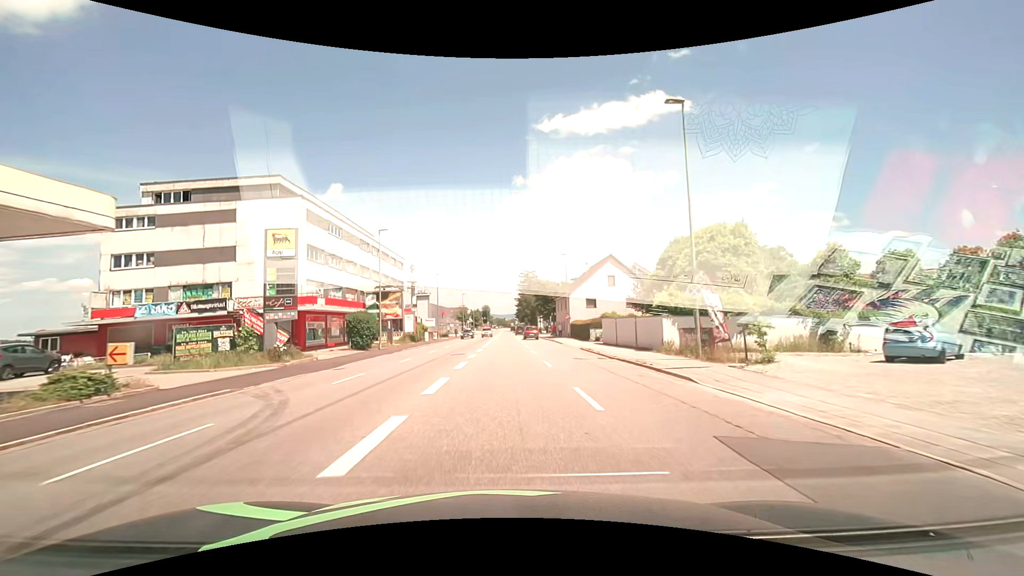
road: tertiary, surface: asphalt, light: Day
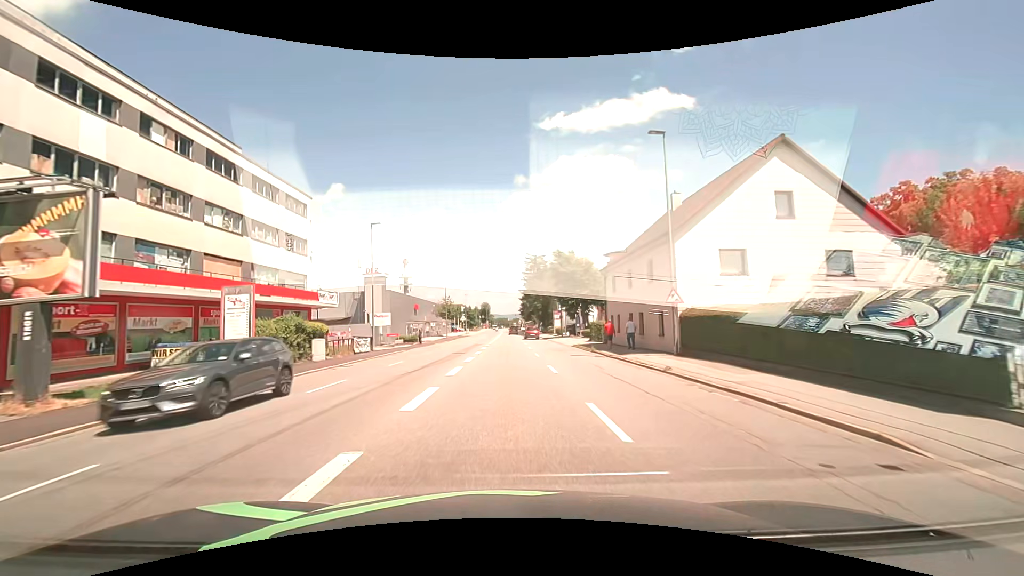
(-0.1, +38.3) m; 0°
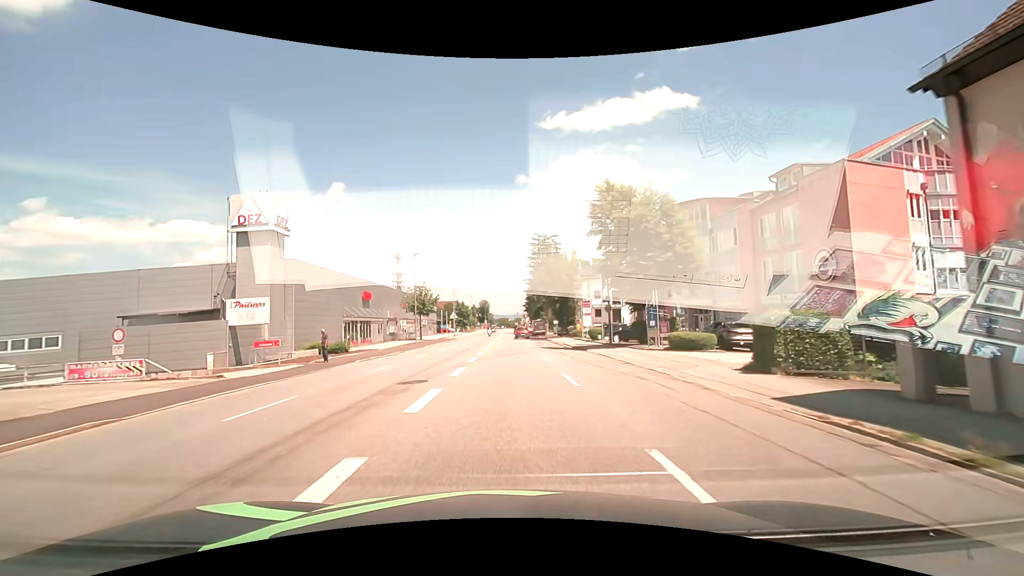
(0.0, +30.5) m; 0°
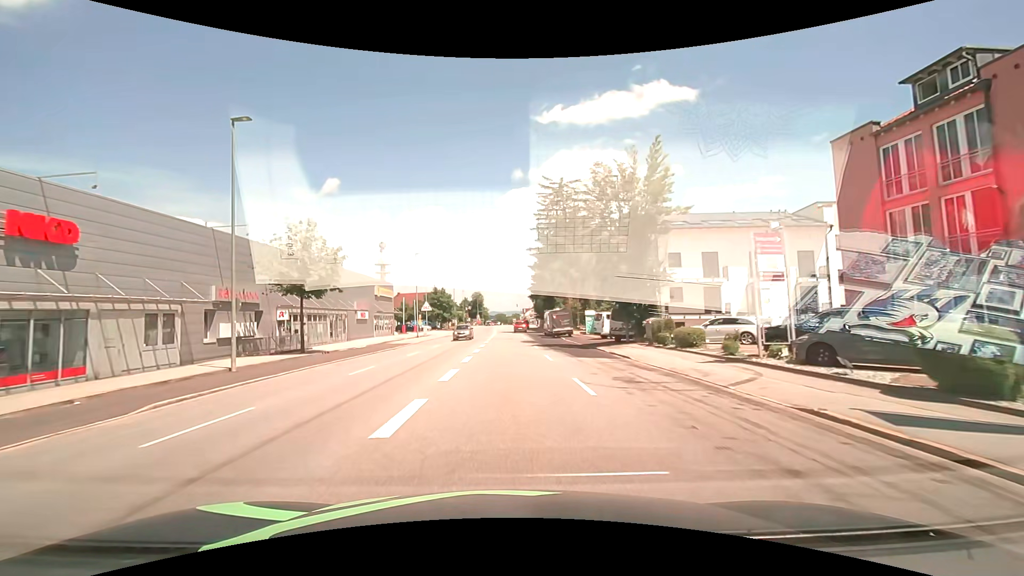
(+0.2, +38.0) m; 0°
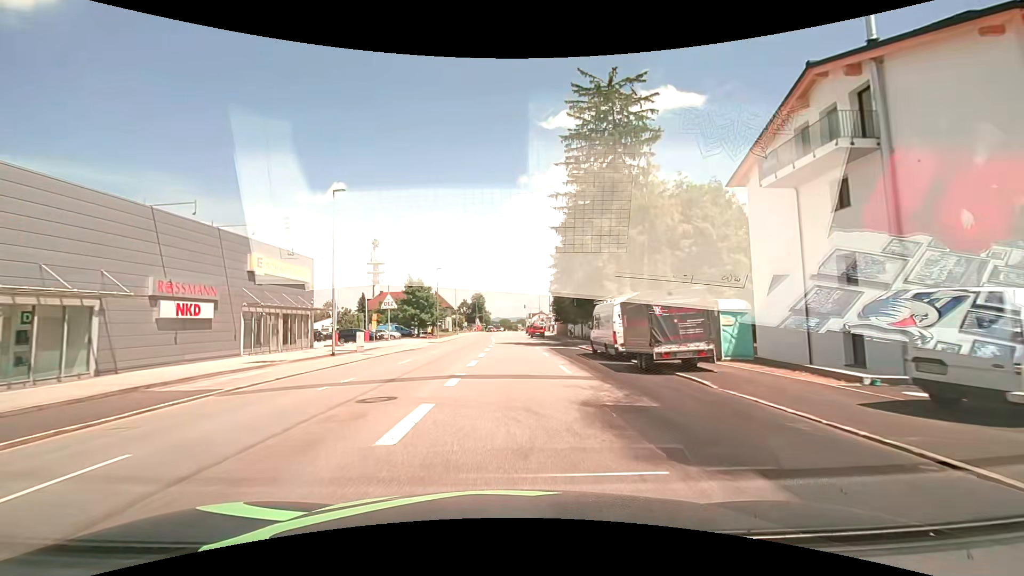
(-0.2, +30.4) m; 0°
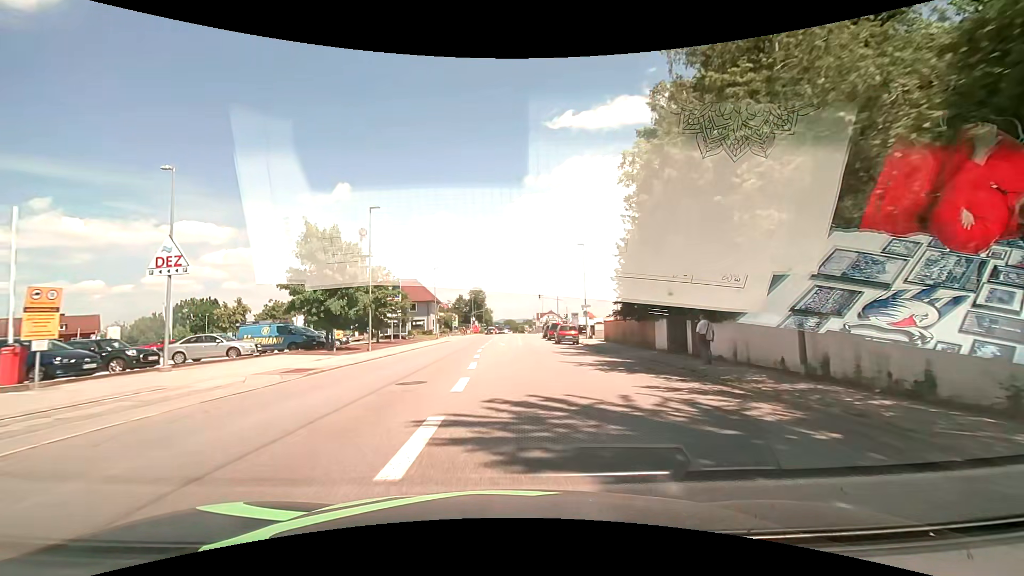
(-0.3, +37.4) m; -1°
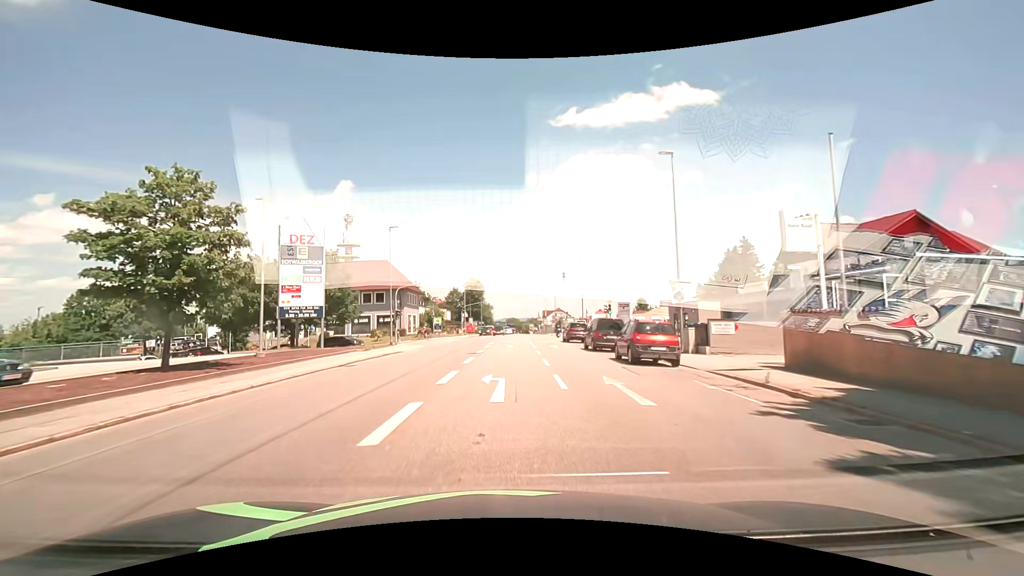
(-0.2, +28.6) m; -1°
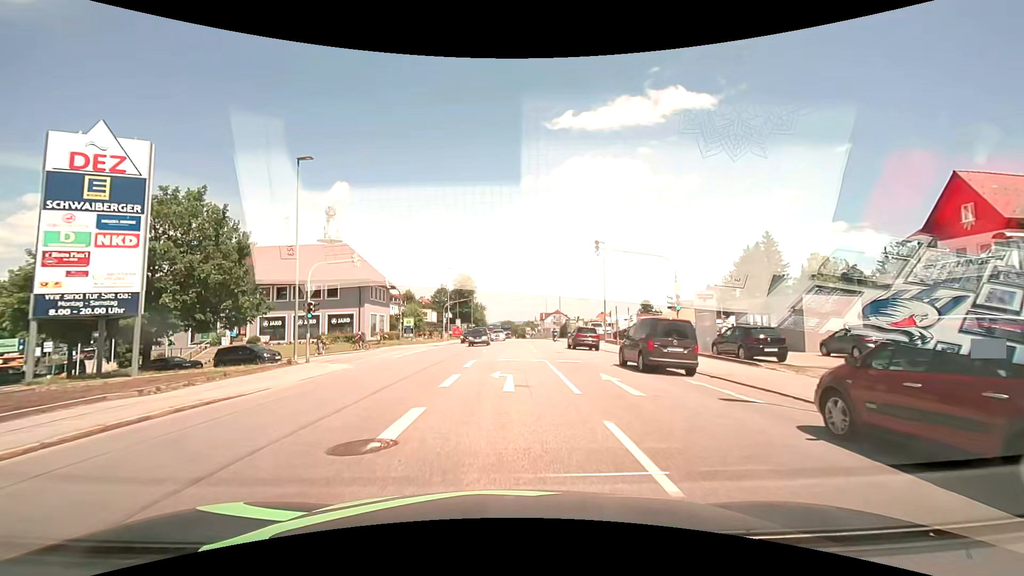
(+0.1, +18.2) m; +1°
